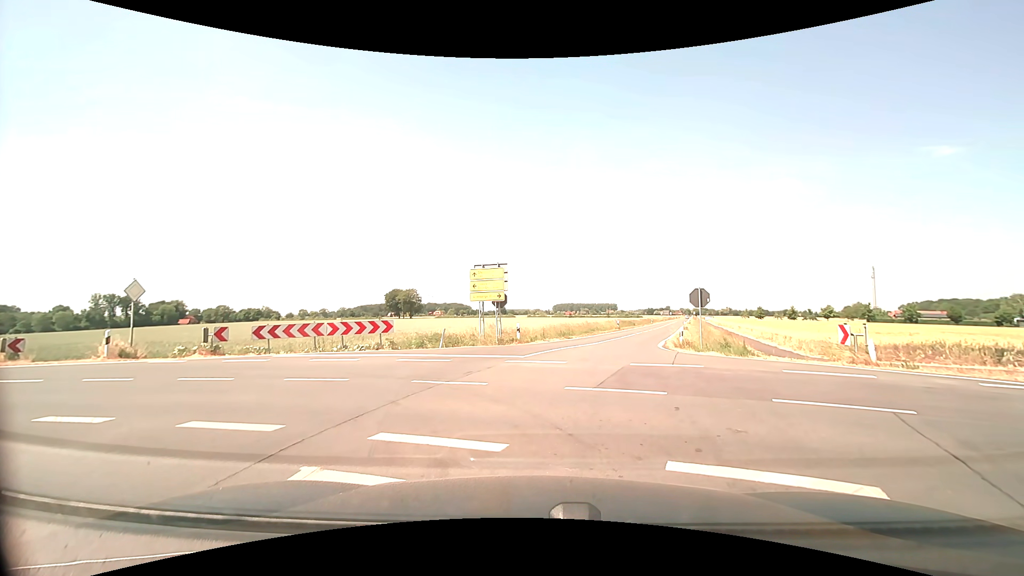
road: secondary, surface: asphalt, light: Day
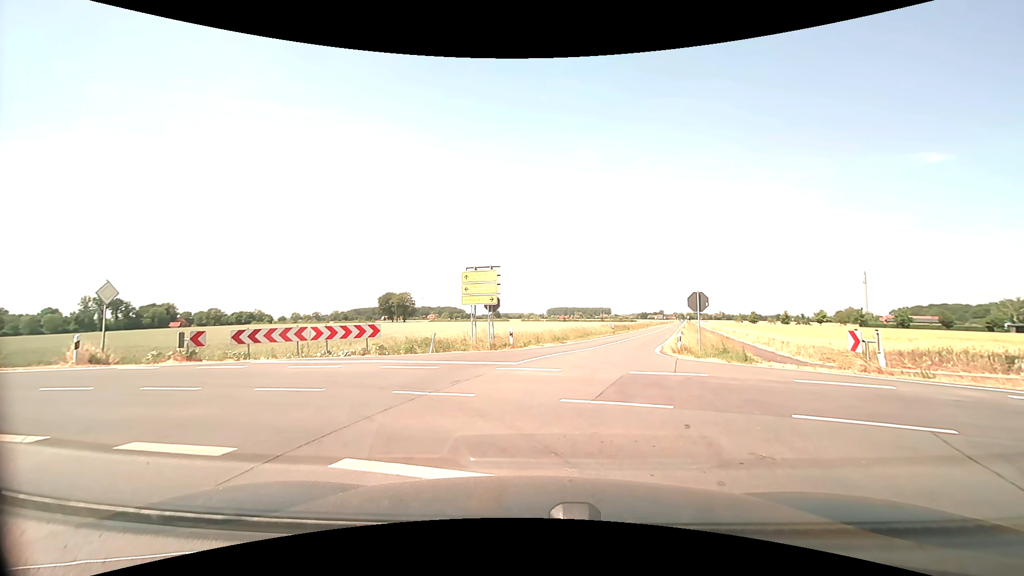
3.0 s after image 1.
(0.0, +0.8) m; 0°
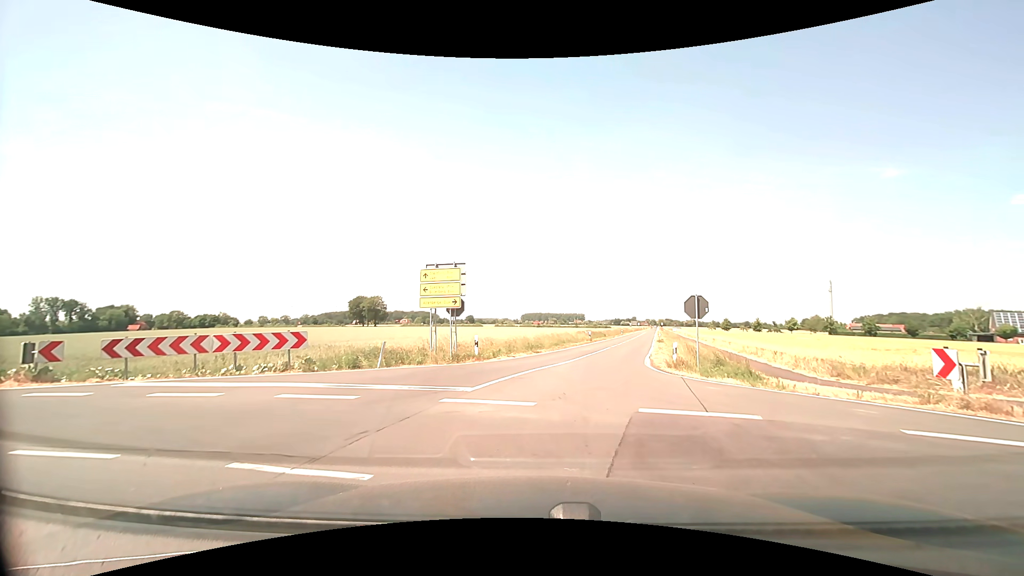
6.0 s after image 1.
(+0.1, +3.9) m; +4°
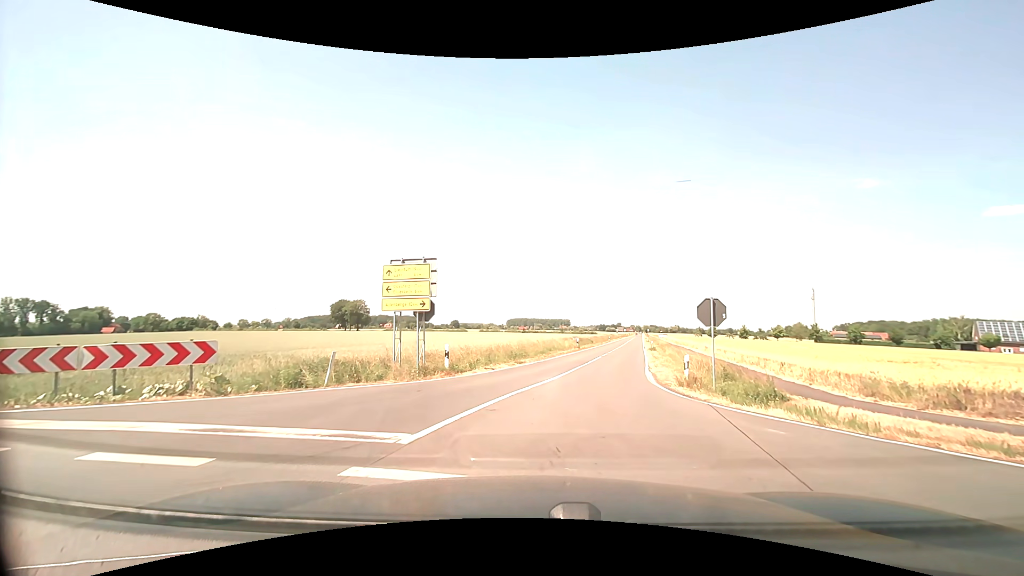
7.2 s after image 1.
(0.0, +3.6) m; +1°
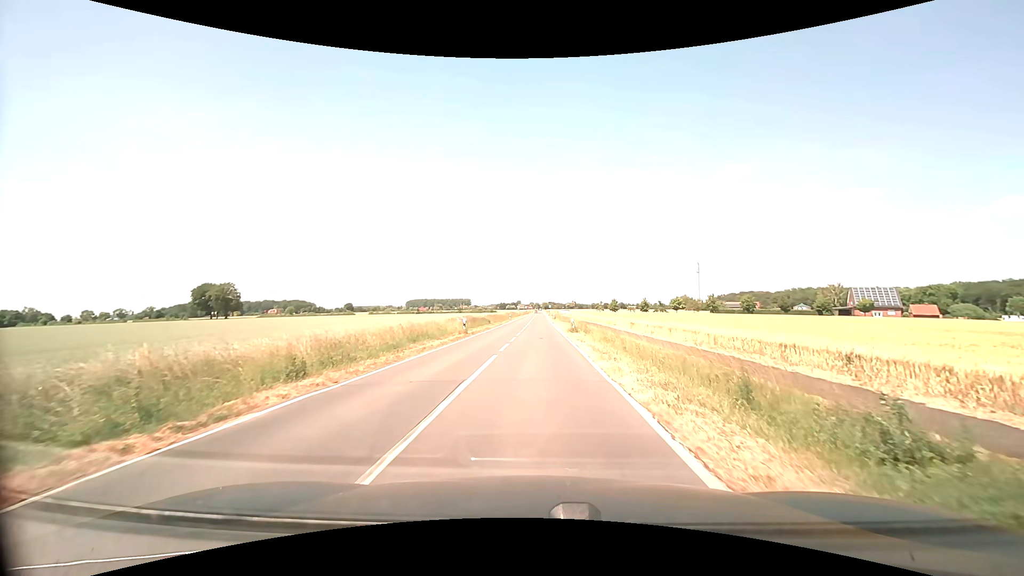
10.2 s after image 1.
(+2.3, +18.0) m; +12°
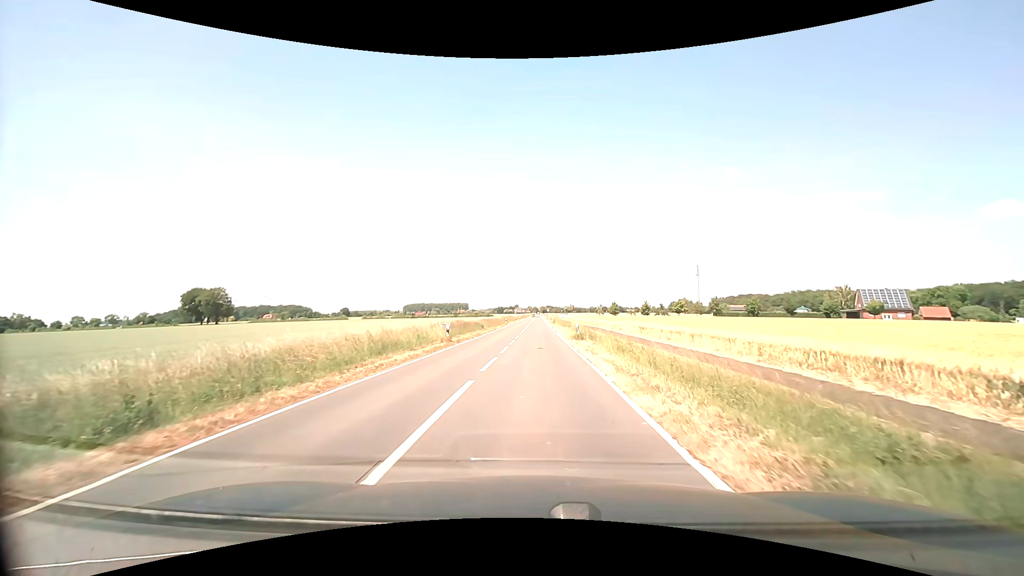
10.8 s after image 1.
(0.0, +5.6) m; 0°
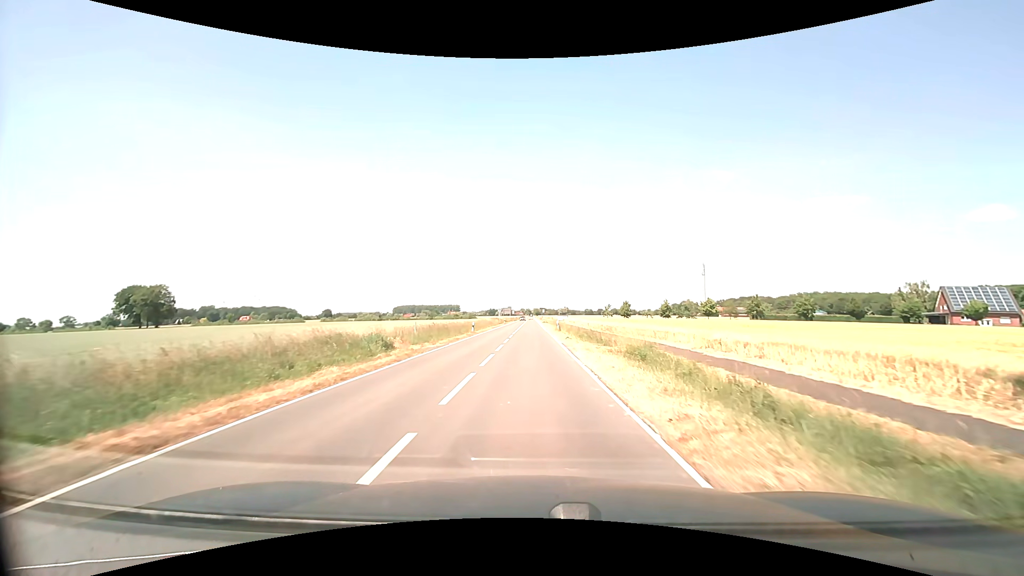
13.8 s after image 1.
(+0.4, +35.5) m; +1°
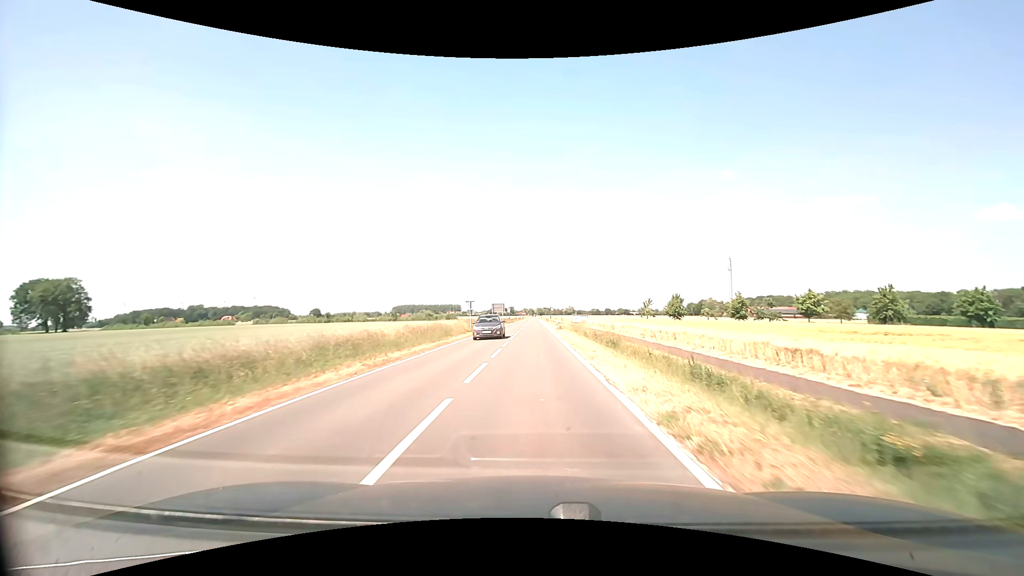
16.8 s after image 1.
(-0.3, +46.9) m; 0°
(0, +10) (0, +20) (0, +30) (0, +40) (0, +50) (0, +60) (0, +70) (0, +80) (0, +90) (0, +100) m
